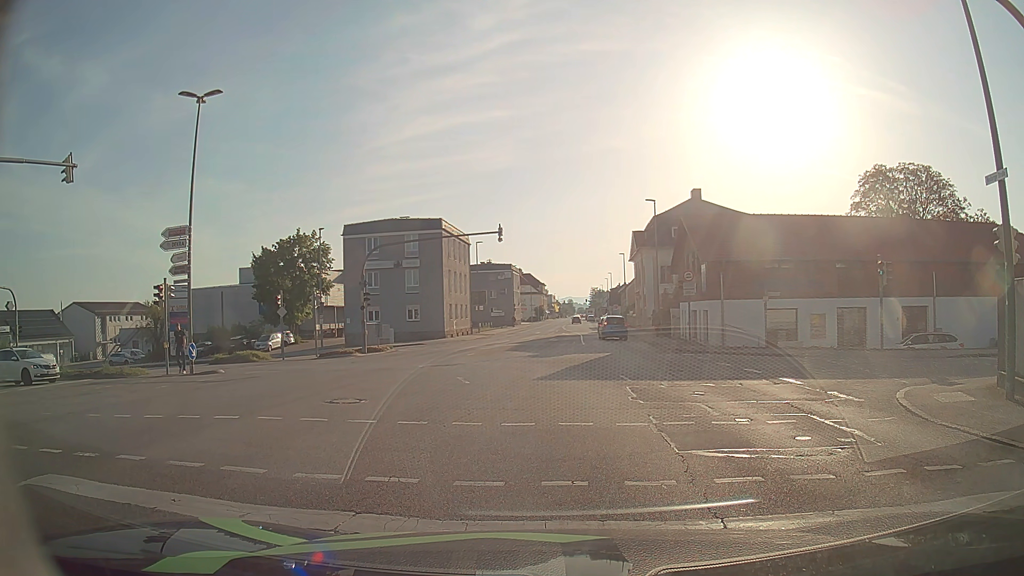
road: tertiary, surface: asphalt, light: Day
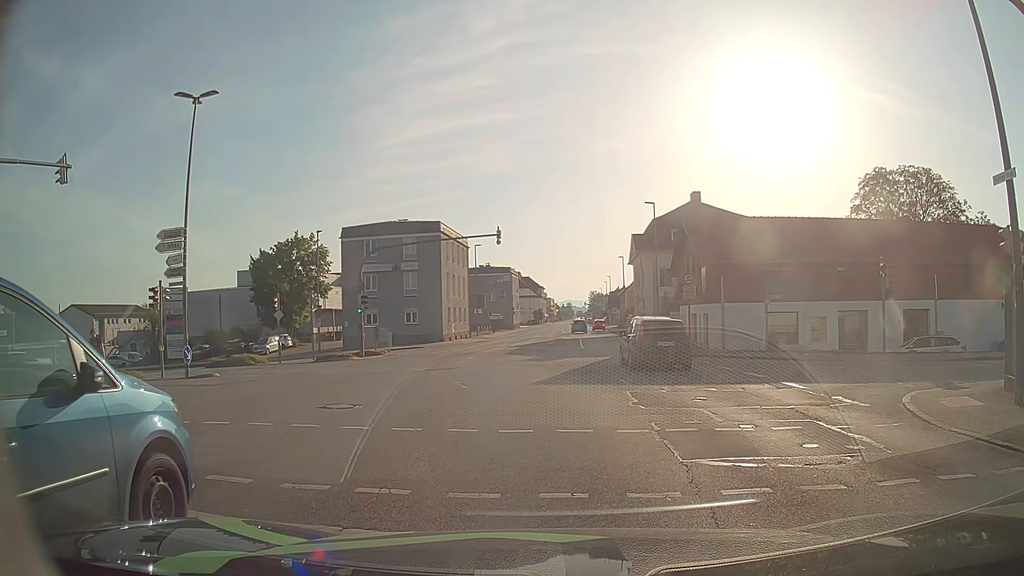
(0.0, +0.3) m; 0°
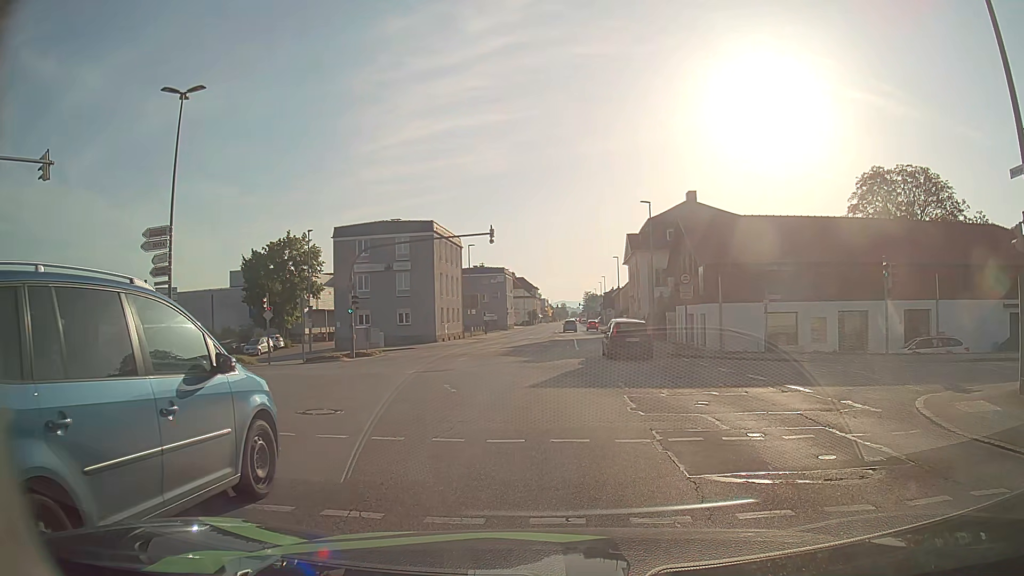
(0.0, +0.8) m; -1°
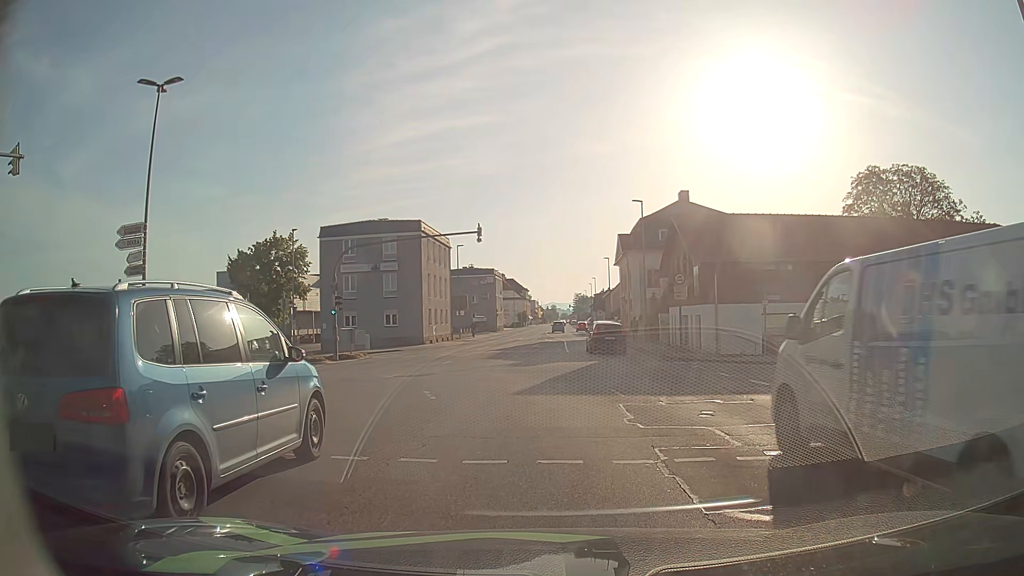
(0.0, +1.2) m; +3°
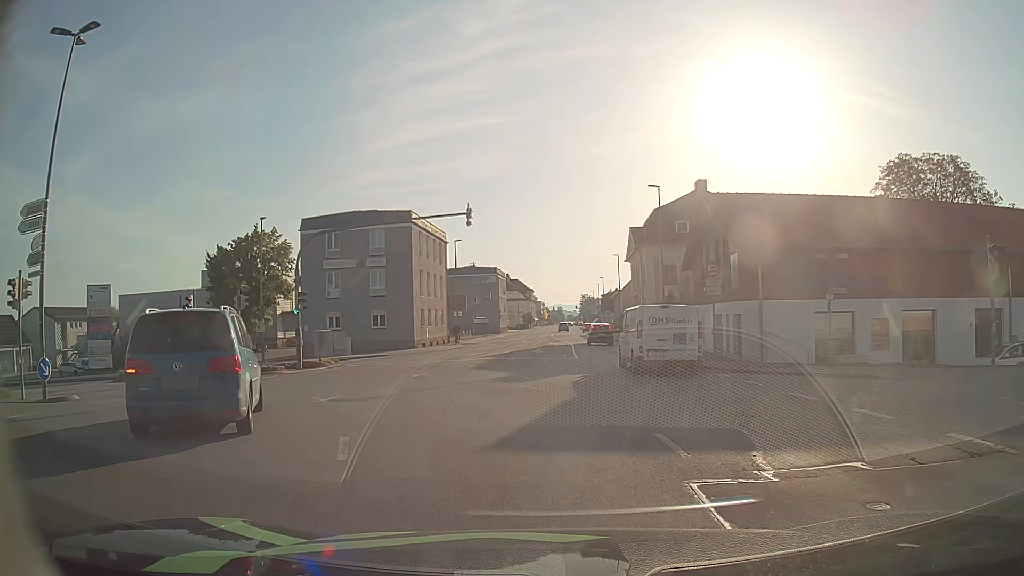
(0.0, +6.1) m; -1°
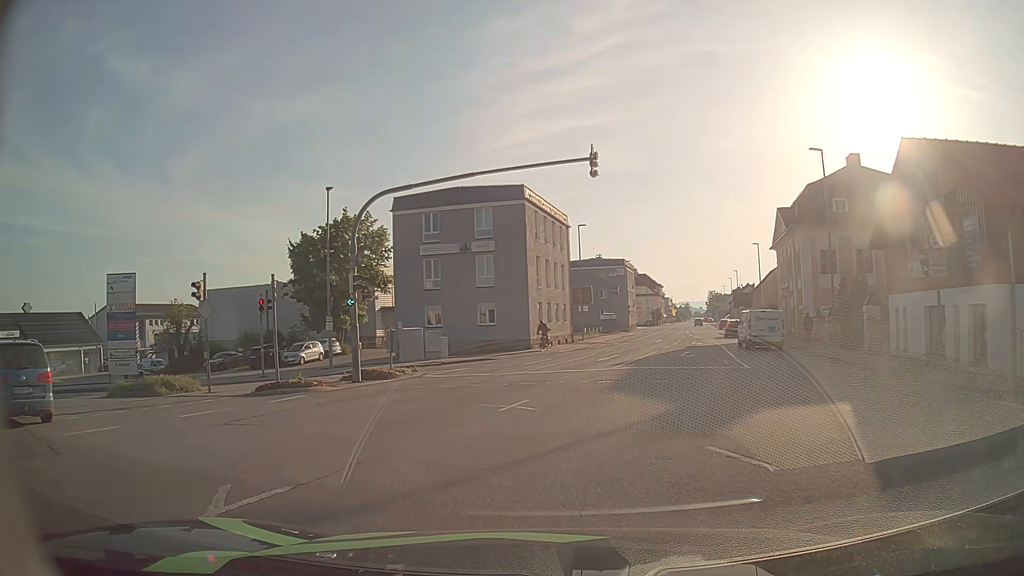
(-0.6, +8.4) m; -11°
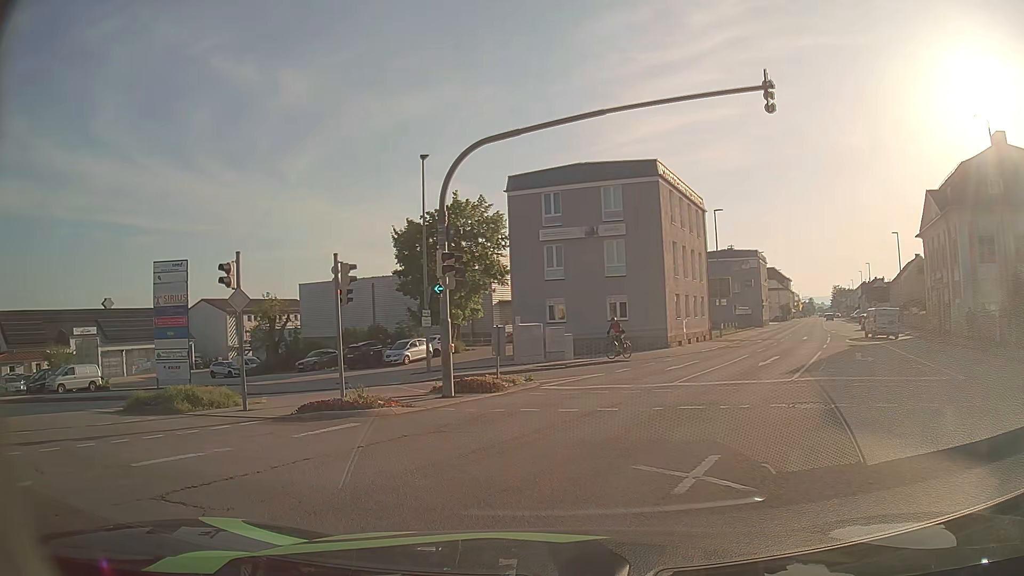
(-0.5, +5.5) m; -10°
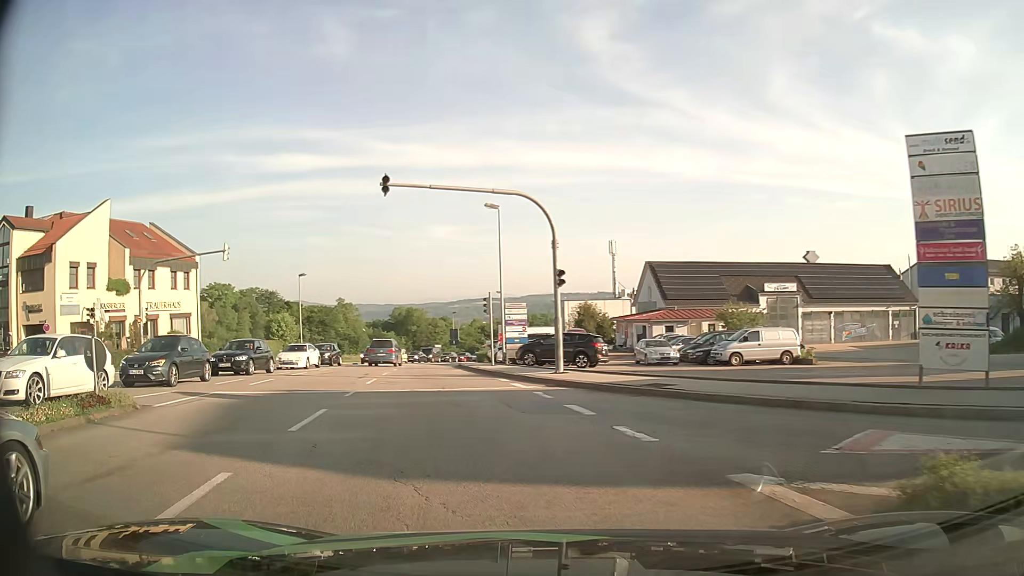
(-6.9, +11.3) m; -61°
(-1, +10) (-4, +20) (-6, +29) (-7, +39) (-9, +49) (-10, +59) (-10, +69) (-10, +79) (-9, +89) (-8, +99) m
